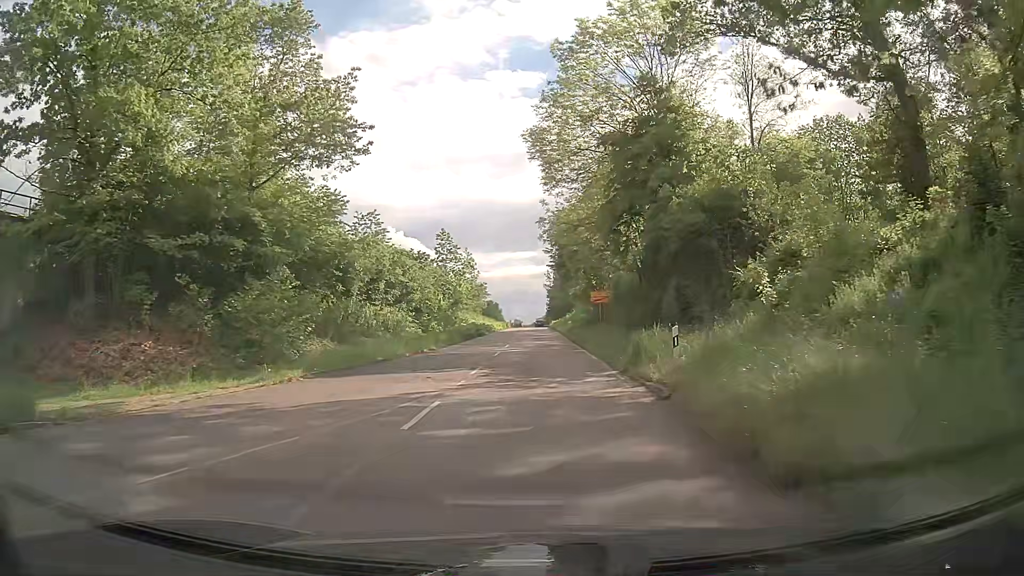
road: secondary_link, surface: asphalt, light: Day
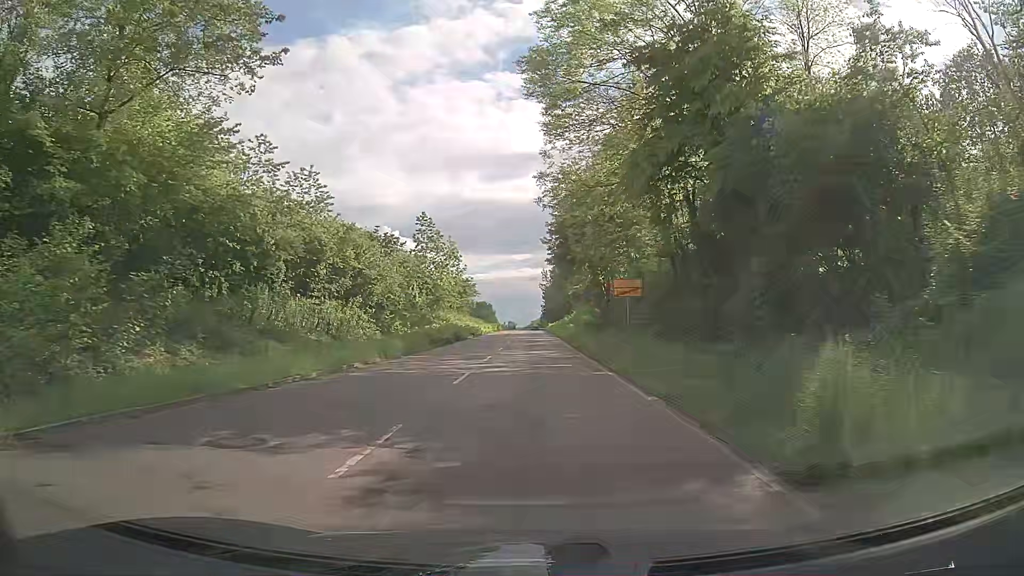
(0.0, +12.3) m; +1°
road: trunk_link
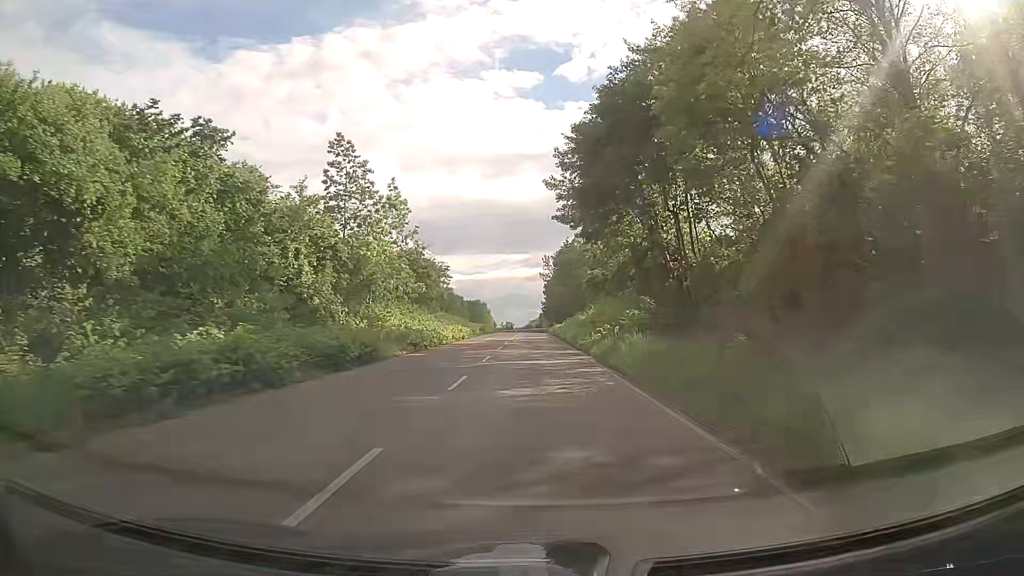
(-0.2, +29.3) m; -1°
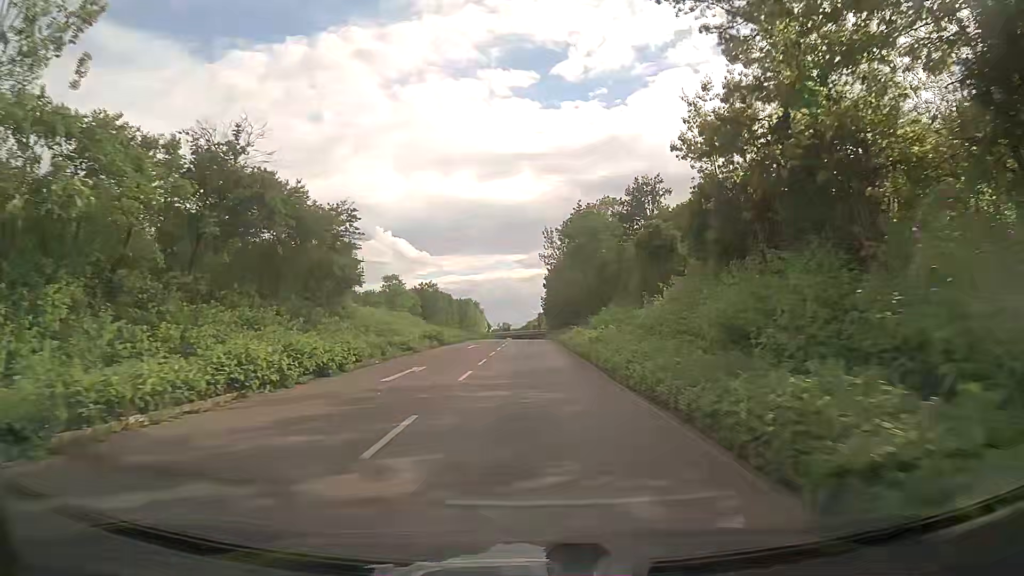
(+0.5, +33.9) m; +1°
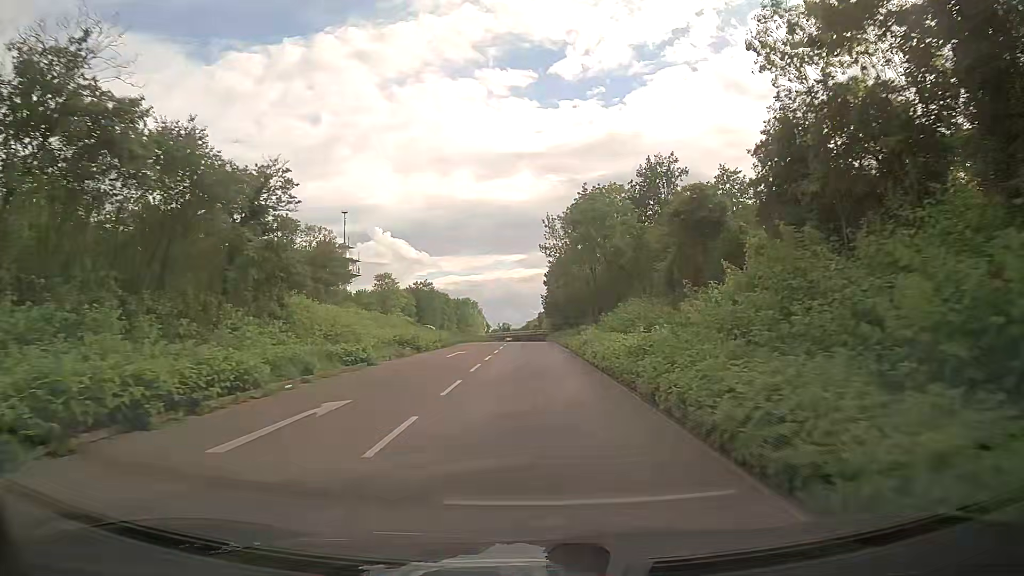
(0.0, +8.9) m; 0°
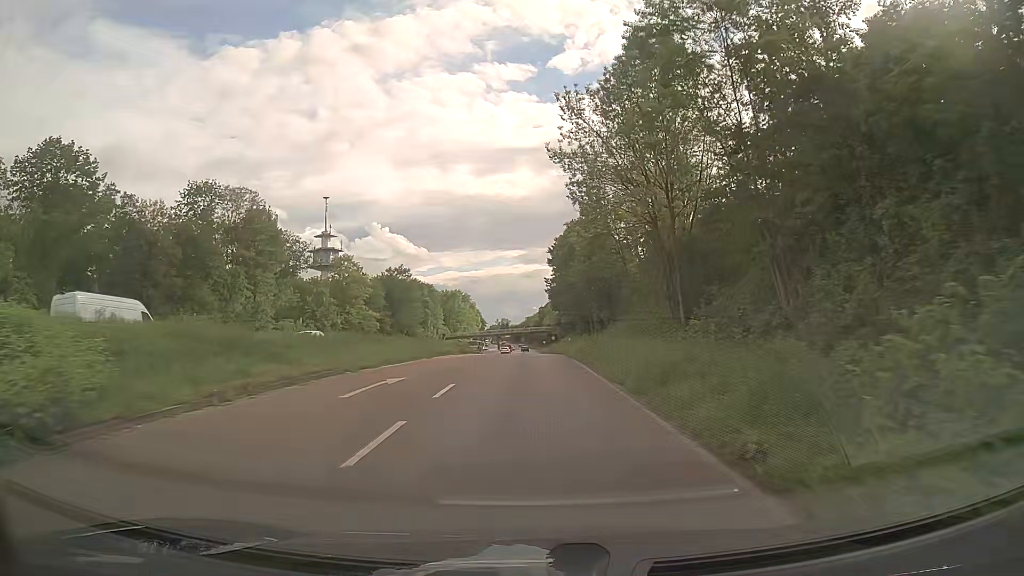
(-0.2, +36.9) m; 0°
(0, +10) (0, +20) (0, +30) (0, +40) (0, +50) (0, +60) (-1, +70) (-1, +80) (-1, +90) (-1, +100) m
